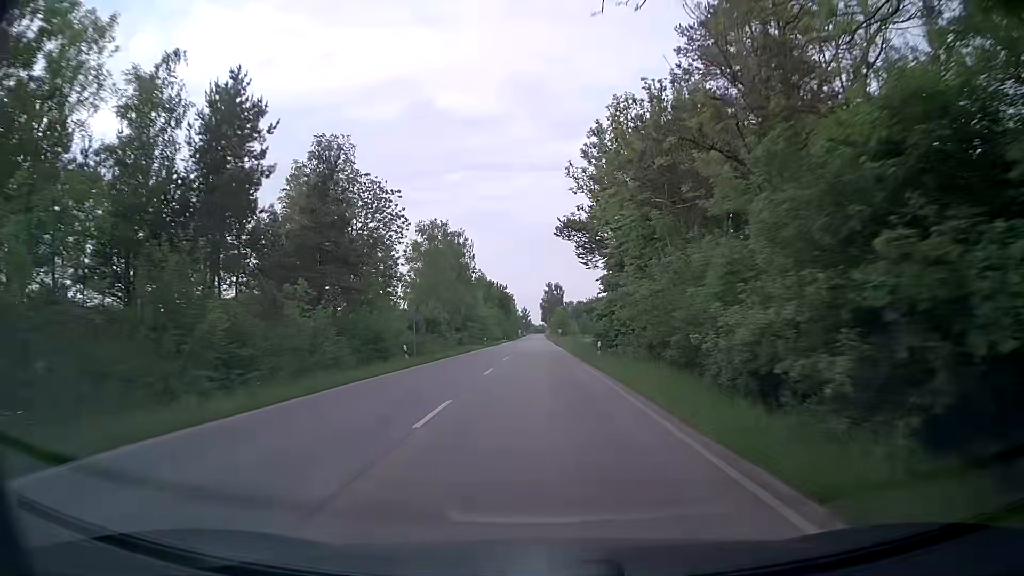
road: secondary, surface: asphalt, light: Day
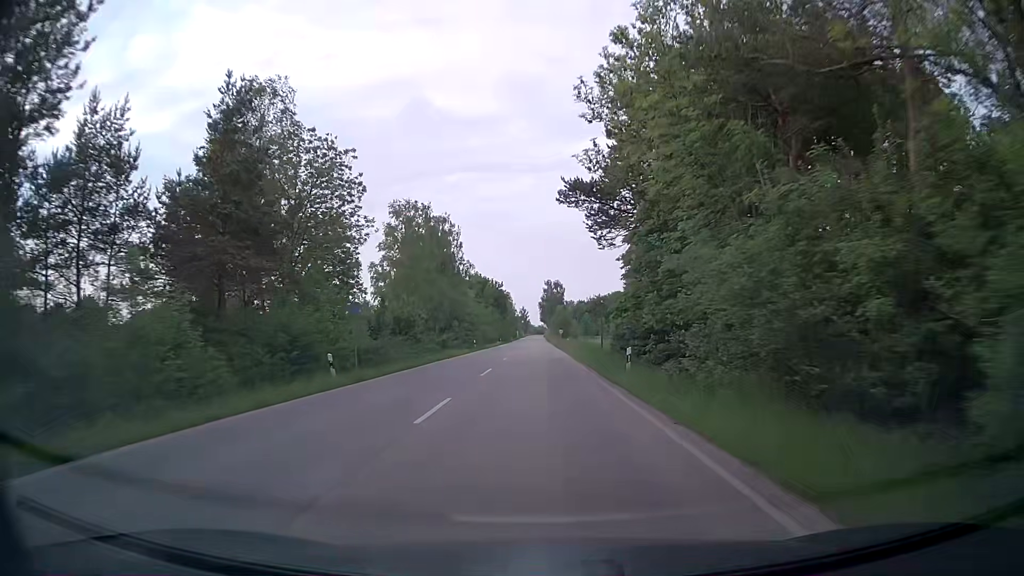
(0.0, +11.4) m; 0°
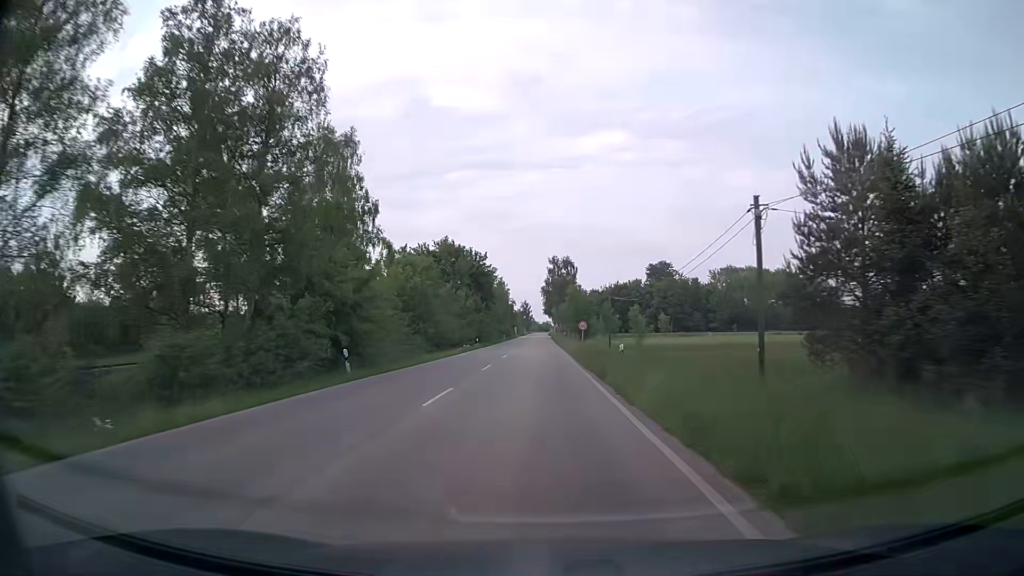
(-0.1, +45.7) m; 0°
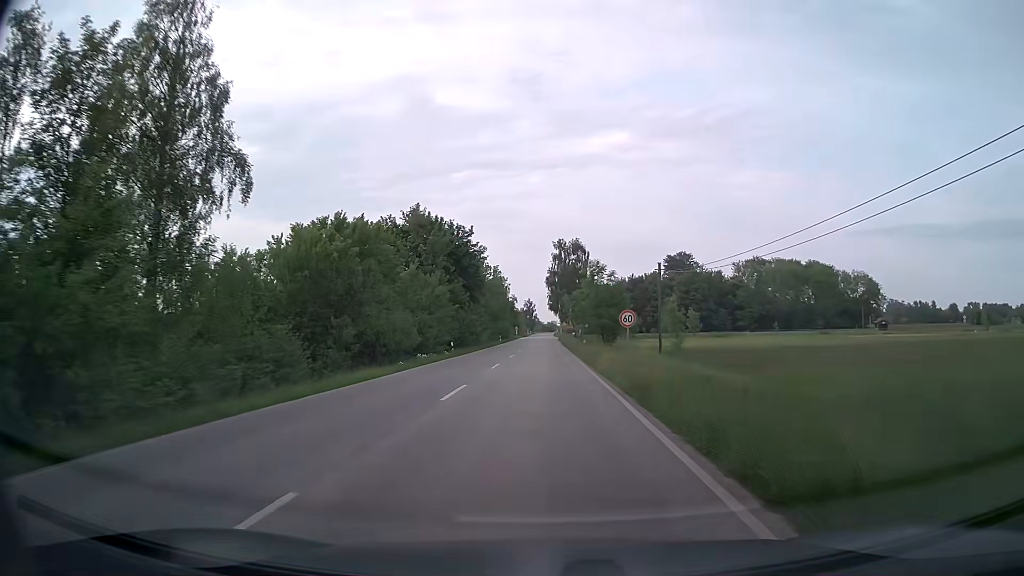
(-0.1, +22.6) m; -1°
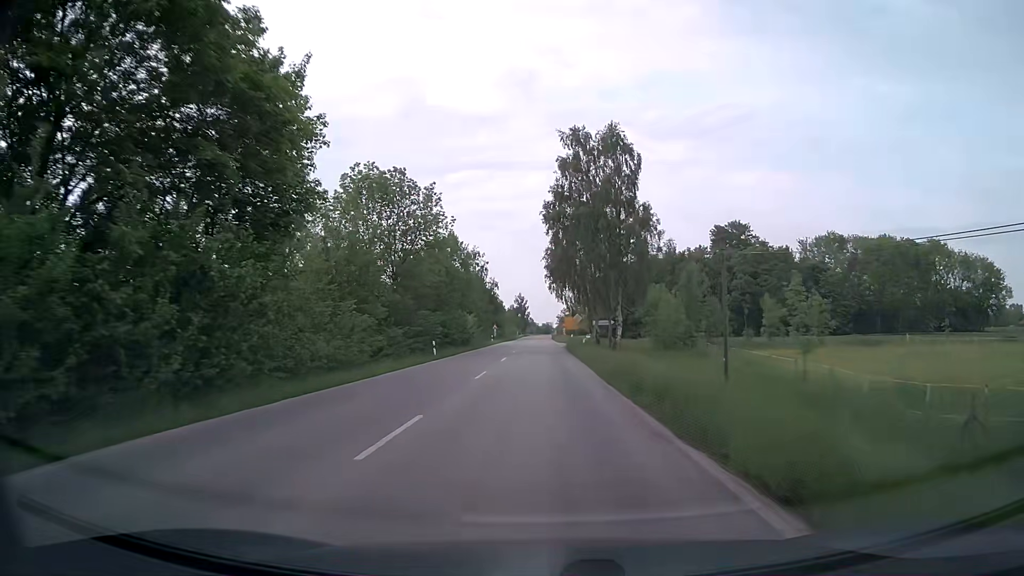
(+0.2, +54.6) m; +1°
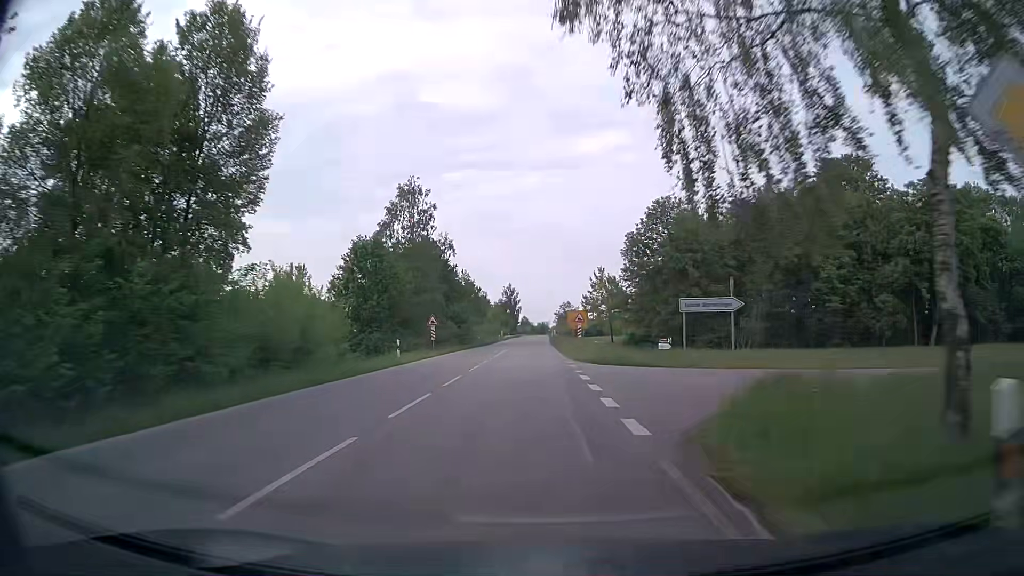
(0.0, +52.0) m; 0°
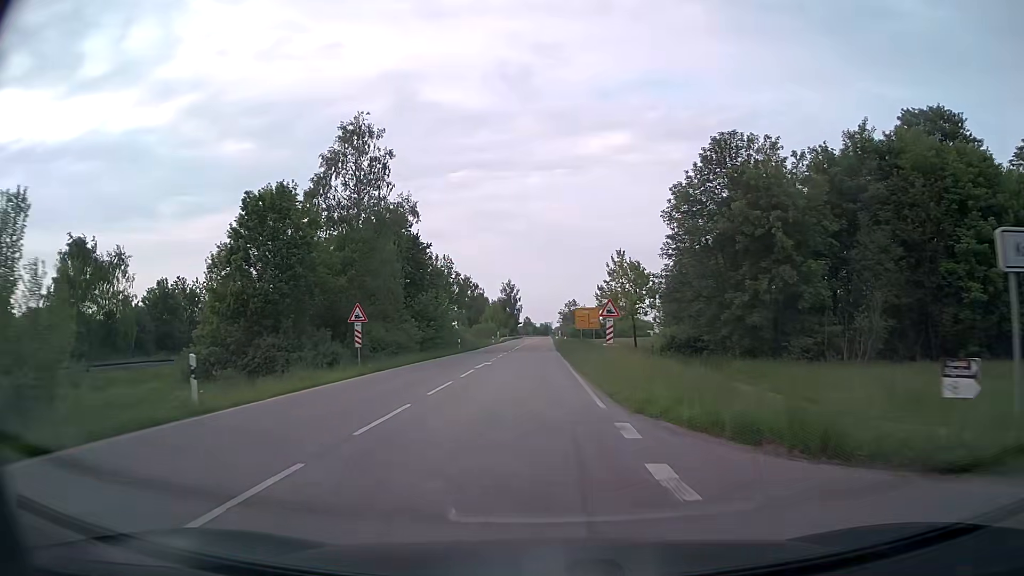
(+0.1, +19.5) m; 0°
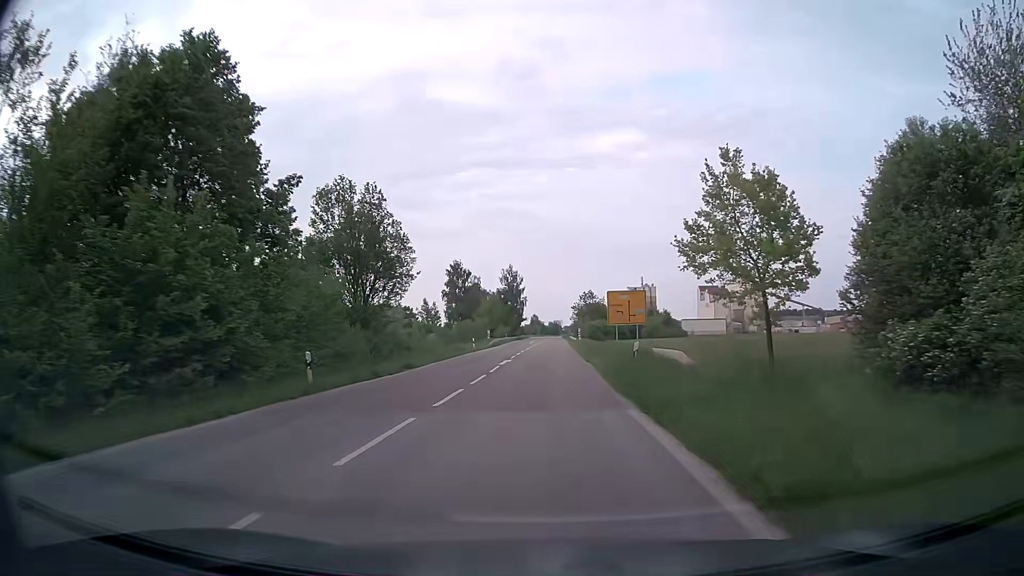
(-0.4, +38.0) m; -1°
(0, +10) (0, +20) (0, +30) (0, +40) (0, +50) (0, +60) (+1, +70) (+1, +80) (+1, +90) (+1, +100) m
